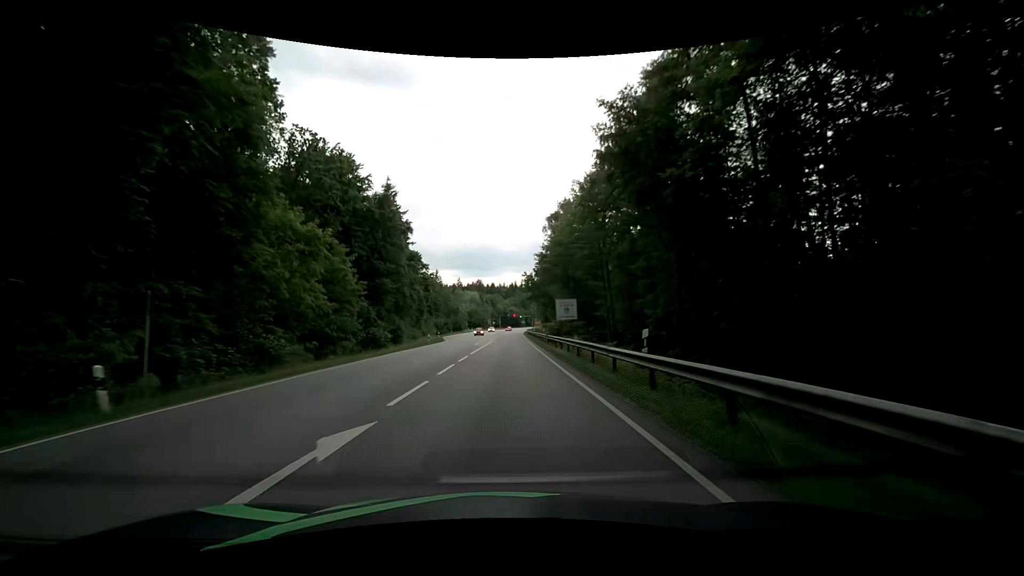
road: secondary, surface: asphalt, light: Day
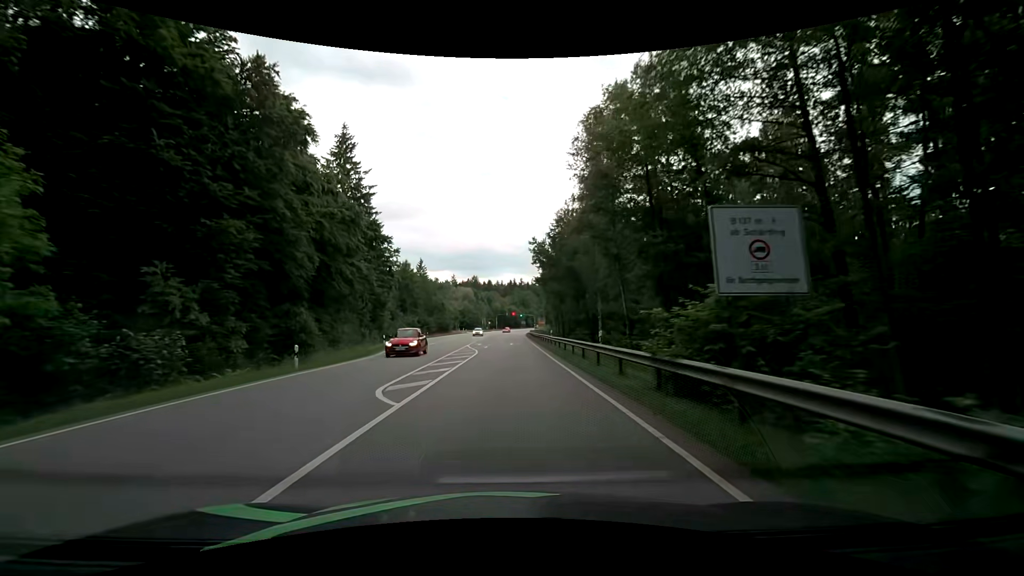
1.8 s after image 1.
(-0.1, +32.1) m; 0°
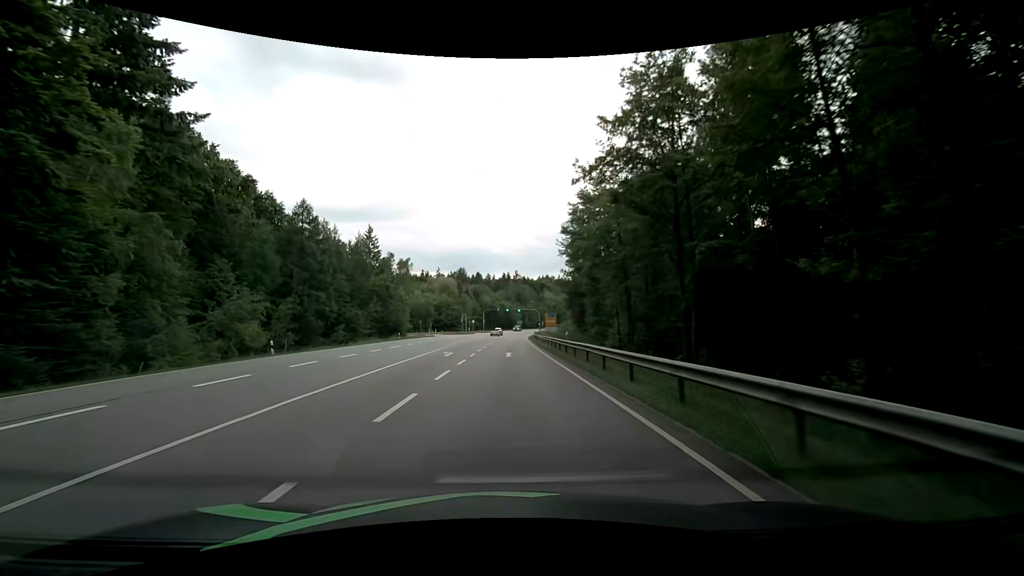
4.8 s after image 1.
(+0.3, +53.6) m; +1°
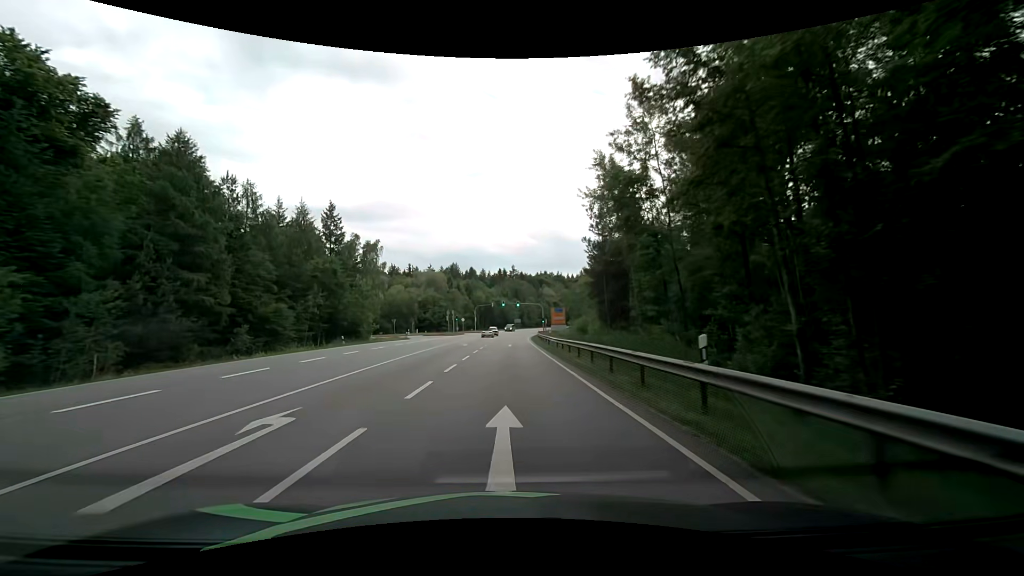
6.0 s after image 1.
(0.0, +21.5) m; 0°
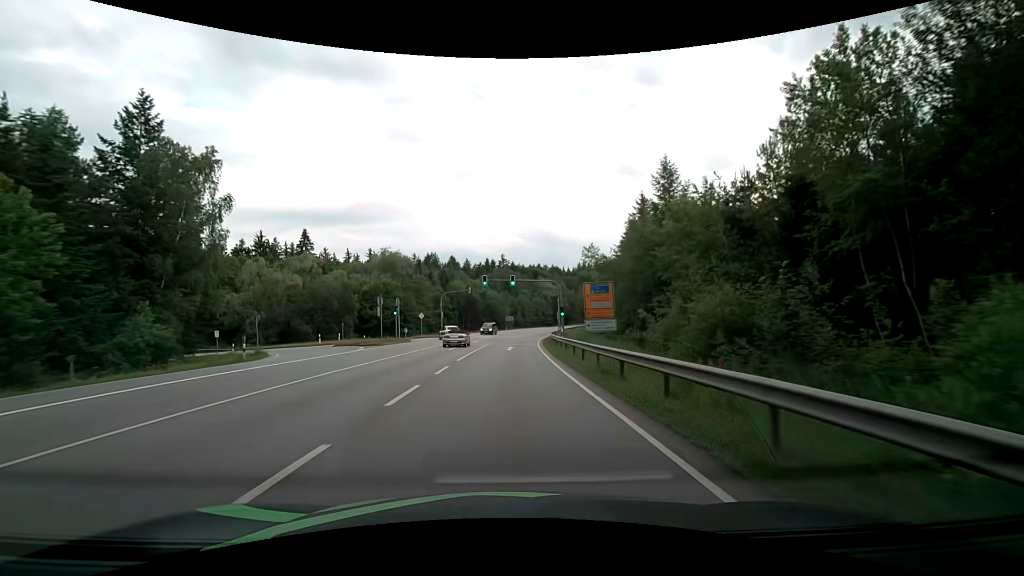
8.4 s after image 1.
(+0.3, +42.9) m; +1°
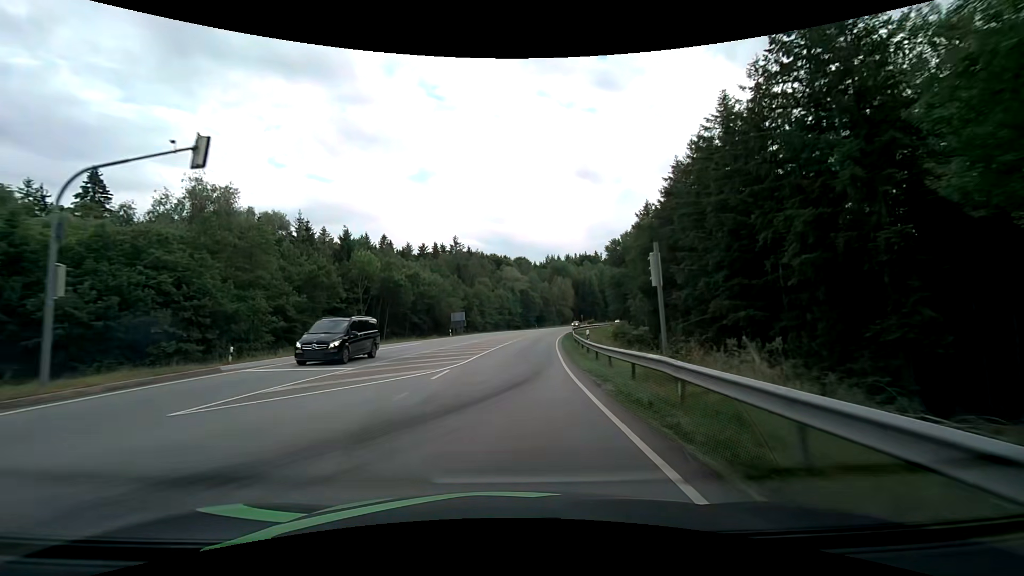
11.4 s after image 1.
(+1.6, +53.6) m; +5°
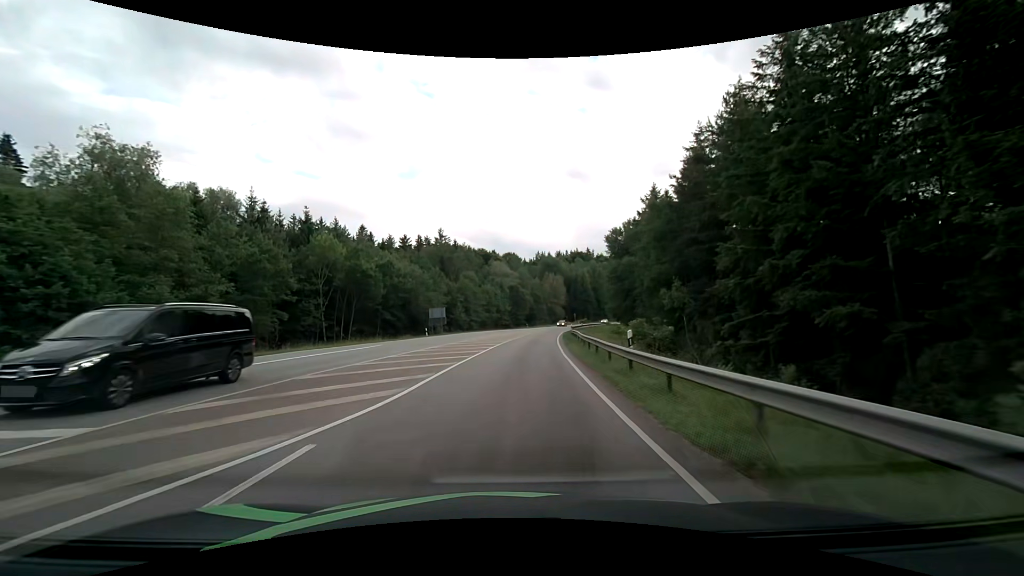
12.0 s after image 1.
(+0.1, +10.7) m; +1°
